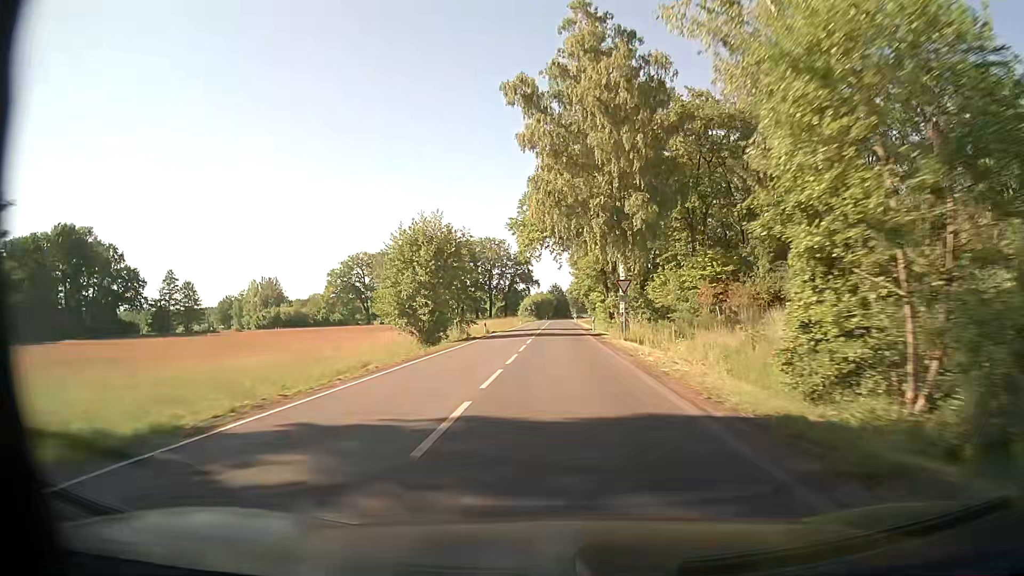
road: secondary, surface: asphalt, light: Day
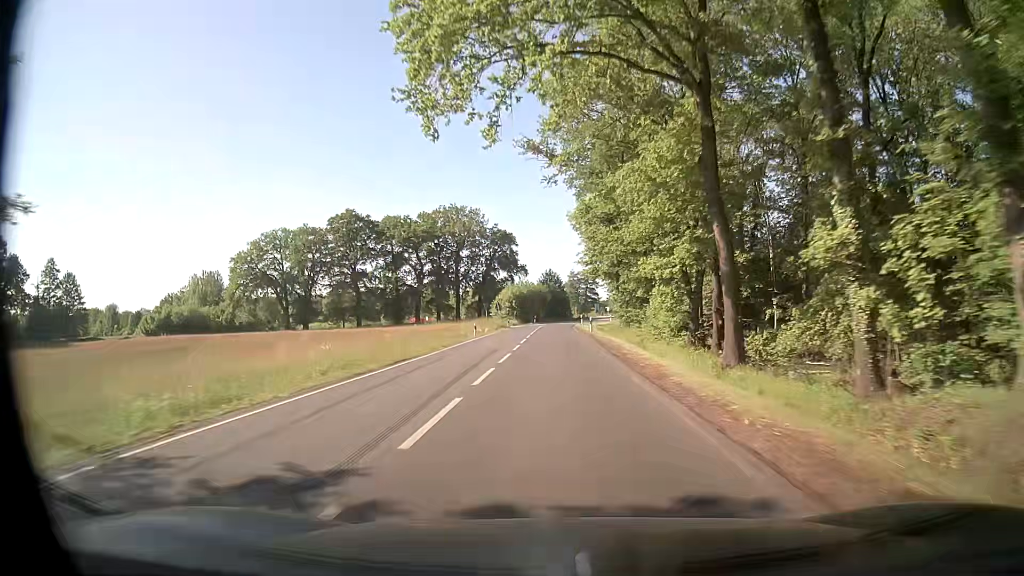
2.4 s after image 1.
(+0.1, +53.3) m; 0°
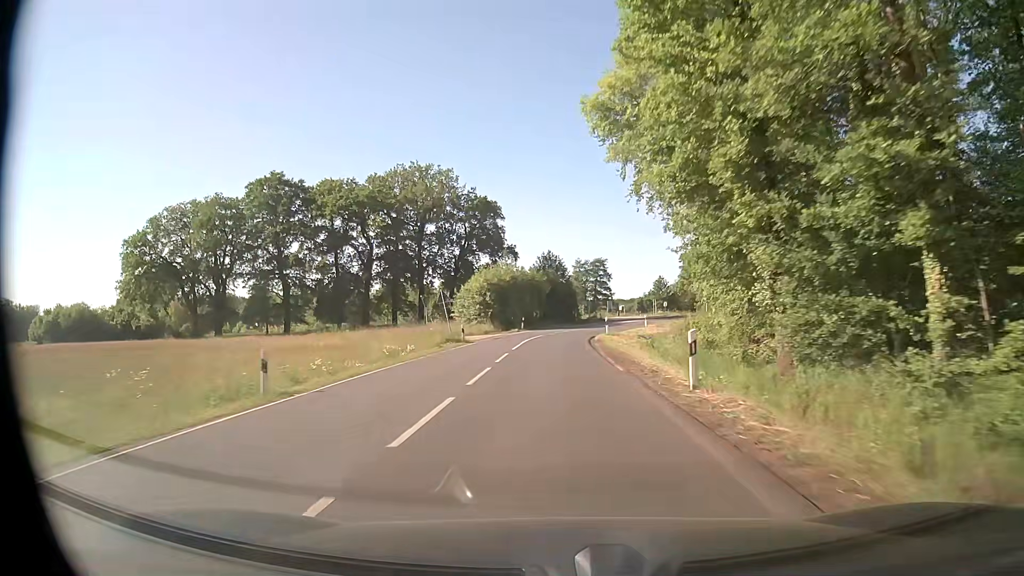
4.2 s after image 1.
(+0.1, +35.7) m; 0°
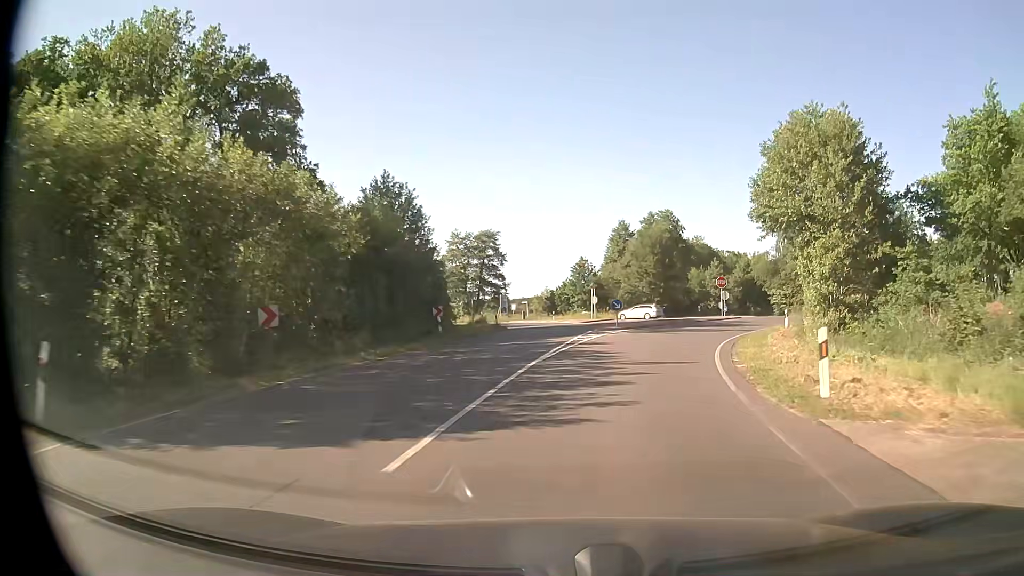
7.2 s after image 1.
(+1.5, +48.4) m; +9°
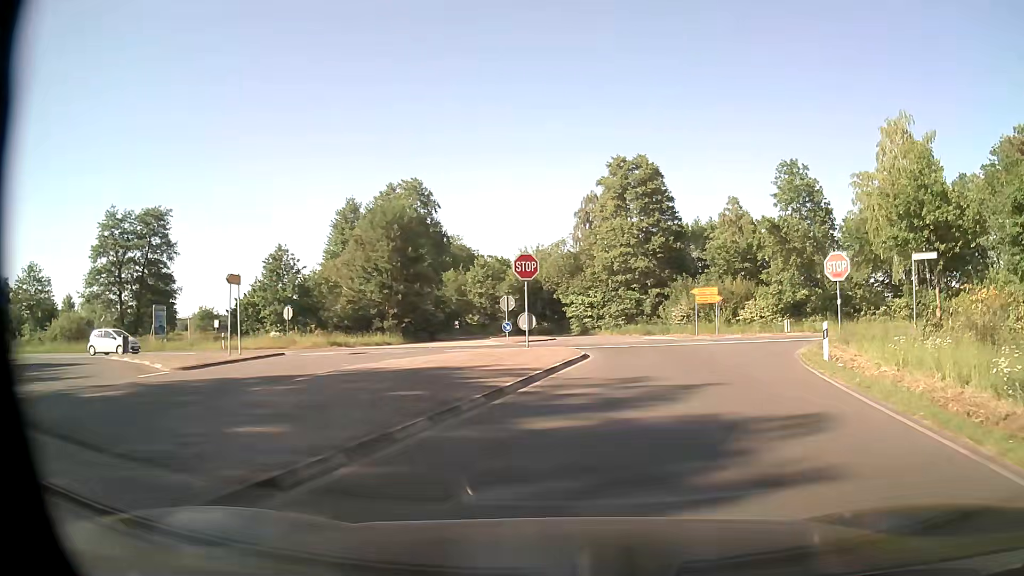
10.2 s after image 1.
(+5.6, +31.5) m; +21°
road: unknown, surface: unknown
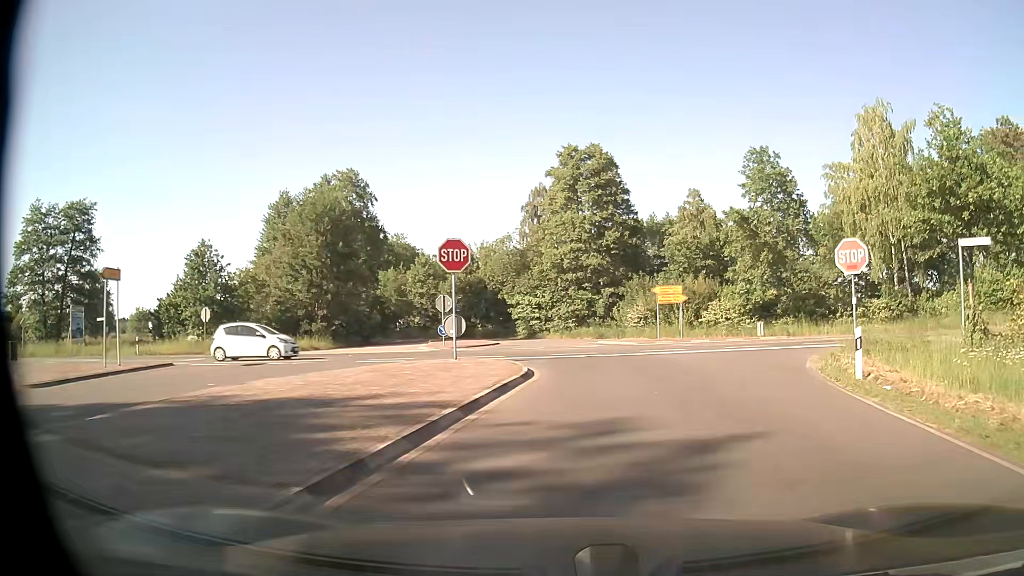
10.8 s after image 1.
(+0.2, +5.0) m; +5°
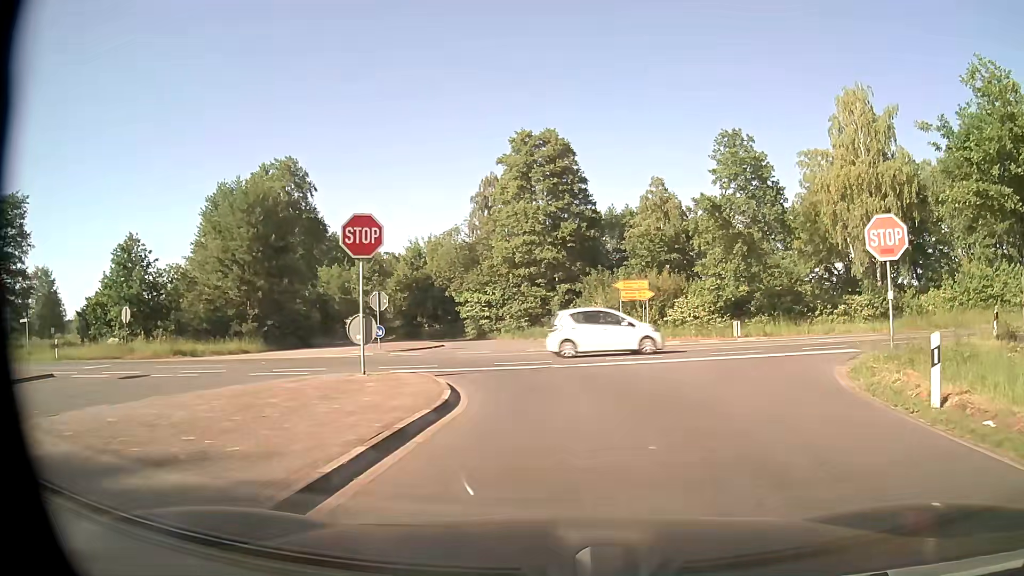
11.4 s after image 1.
(+0.1, +4.4) m; +4°
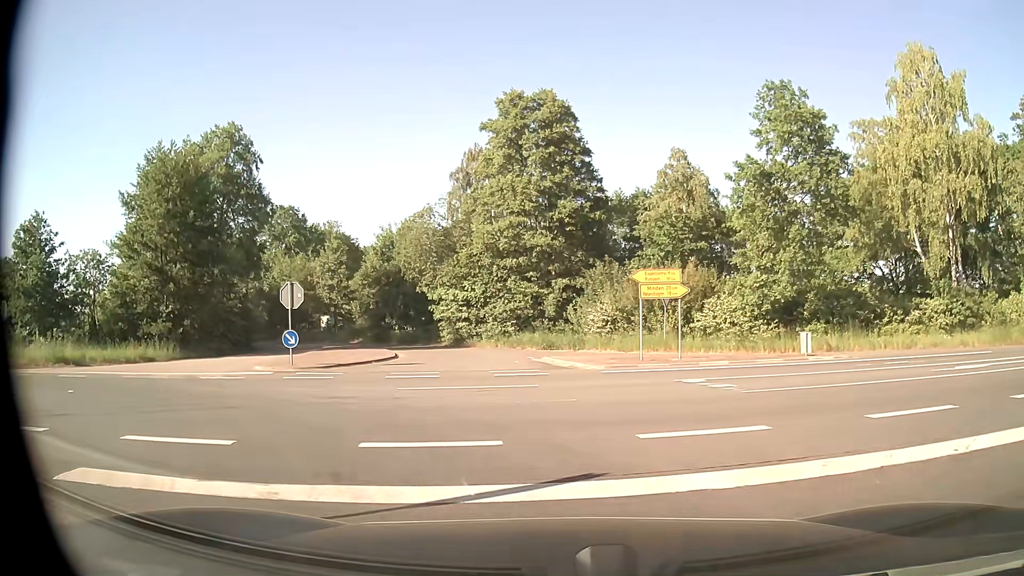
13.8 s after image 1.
(+0.5, +10.4) m; 0°
